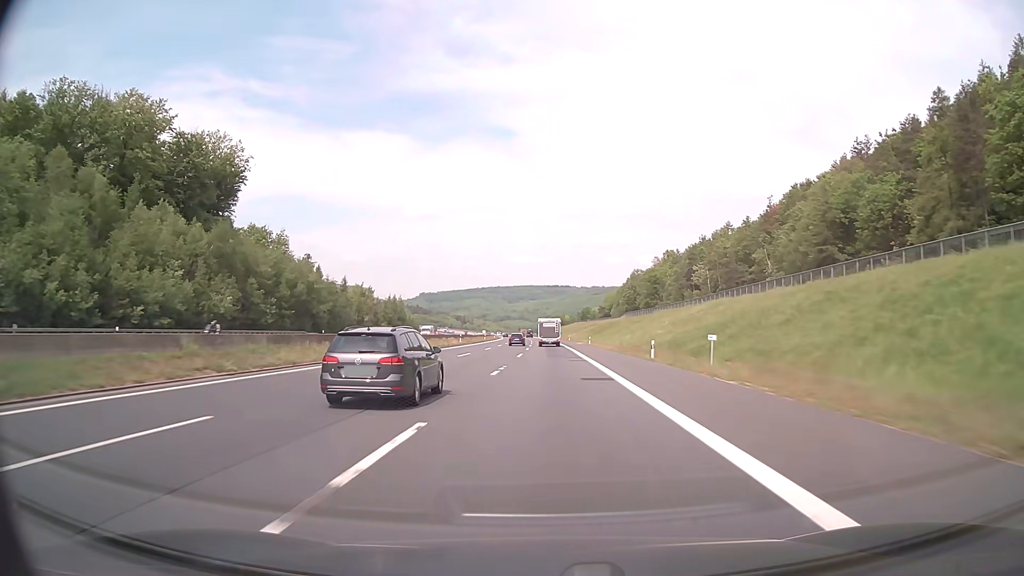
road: motorway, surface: asphalt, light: Day
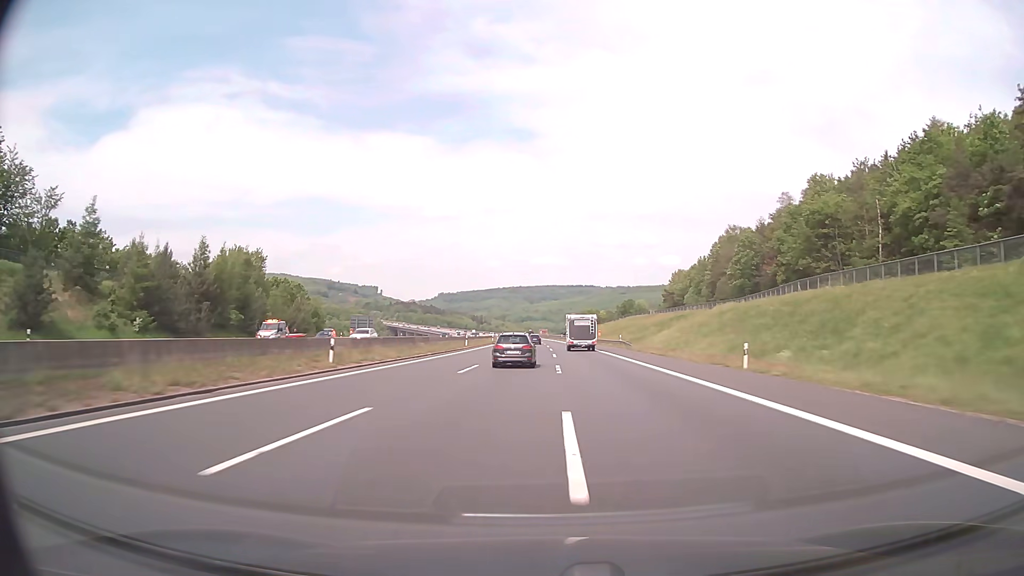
(-2.0, +105.4) m; -2°
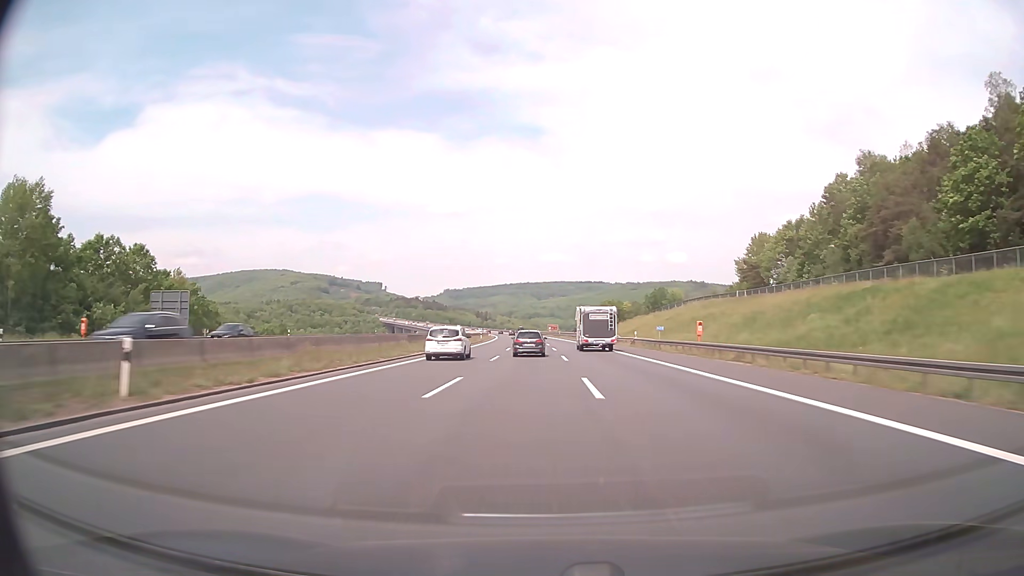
(-0.3, +63.3) m; -1°
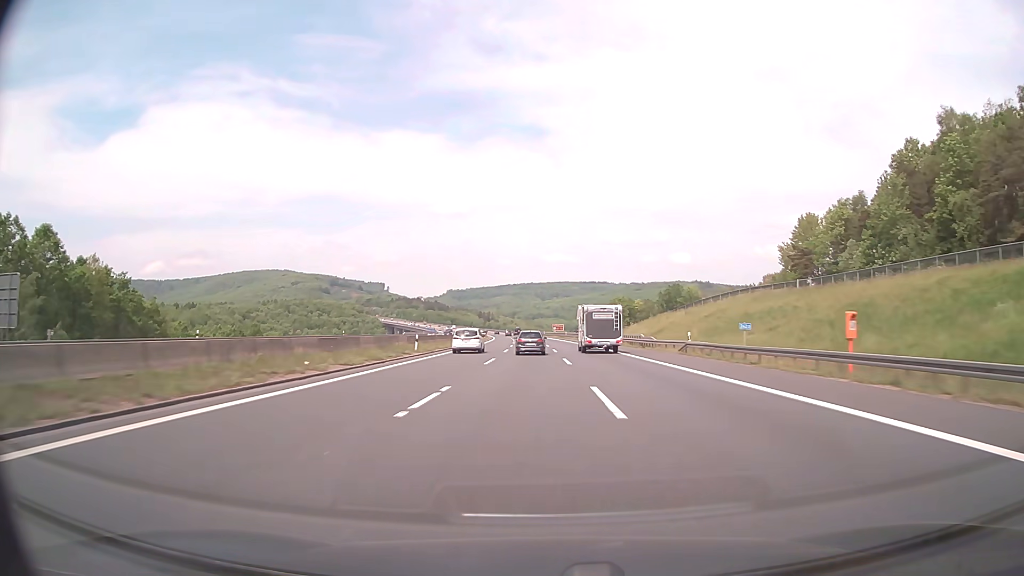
(0.0, +20.8) m; 0°
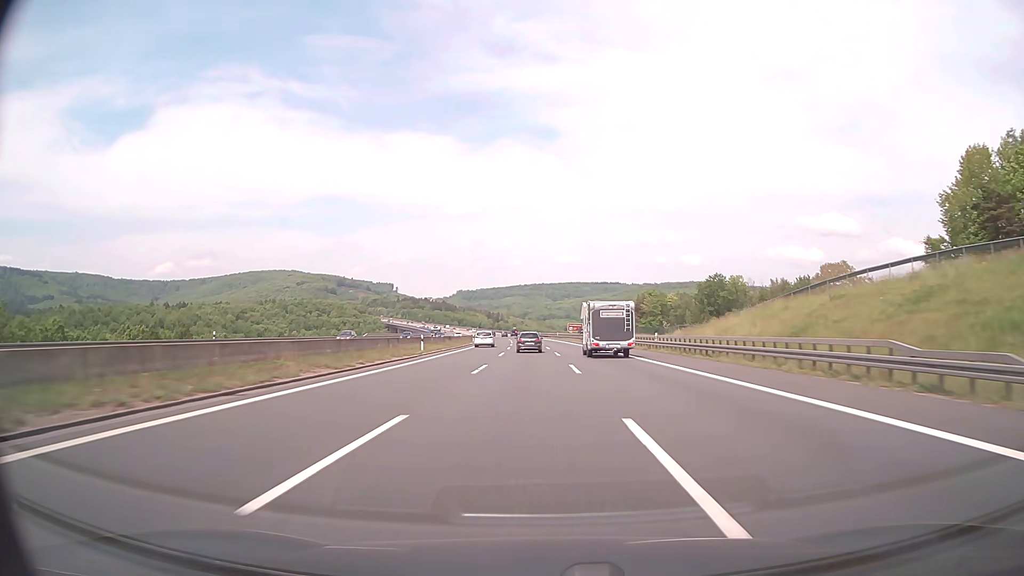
(-0.3, +41.3) m; -1°
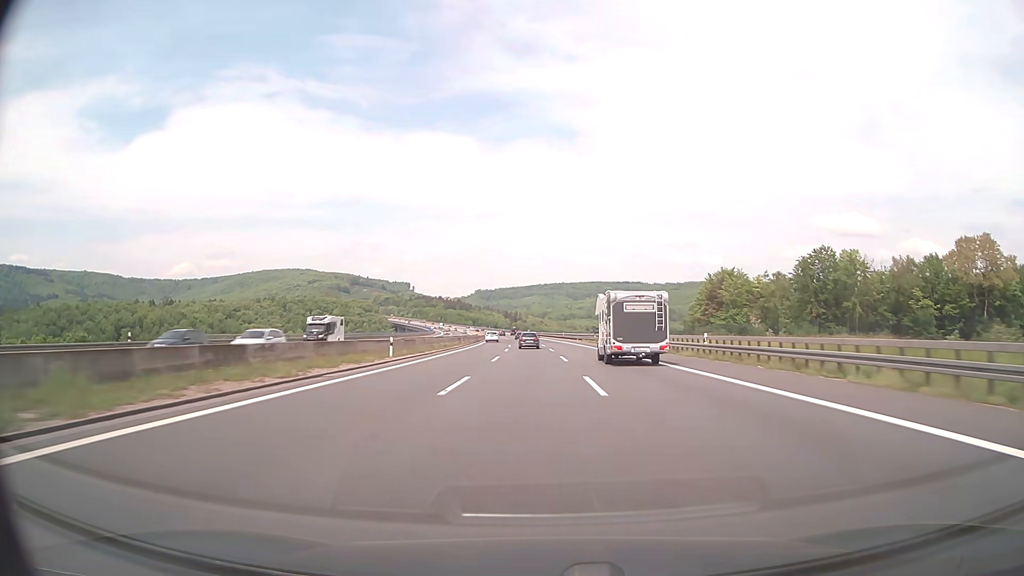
(-0.8, +61.3) m; -2°
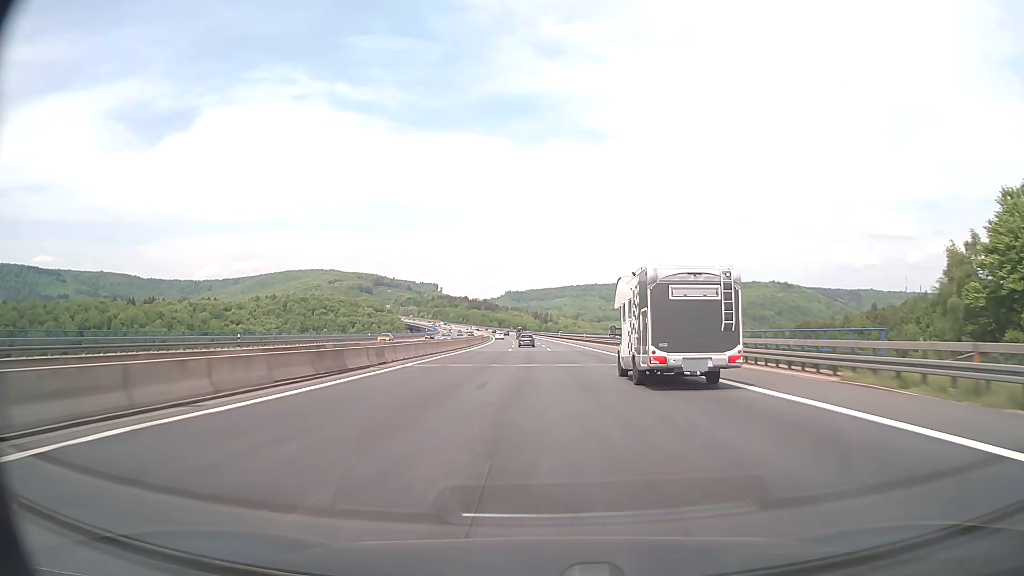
(-1.7, +80.8) m; -3°
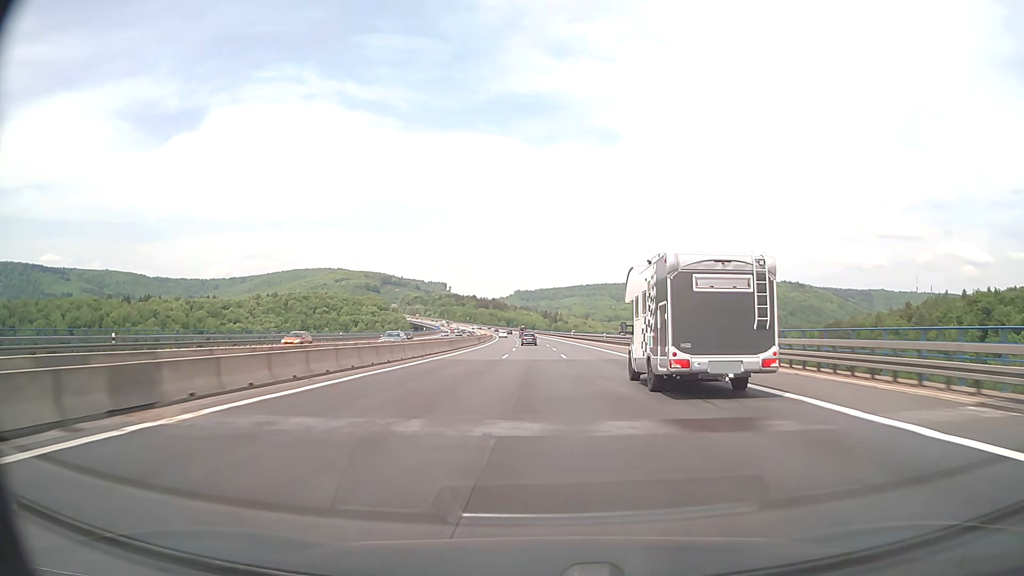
(-0.2, +20.2) m; -1°
(0, +10) (0, +20) (0, +30) (0, +40) (-1, +50) (-1, +60) (-1, +70) (-1, +80) (-2, +90) (-2, +100) m
